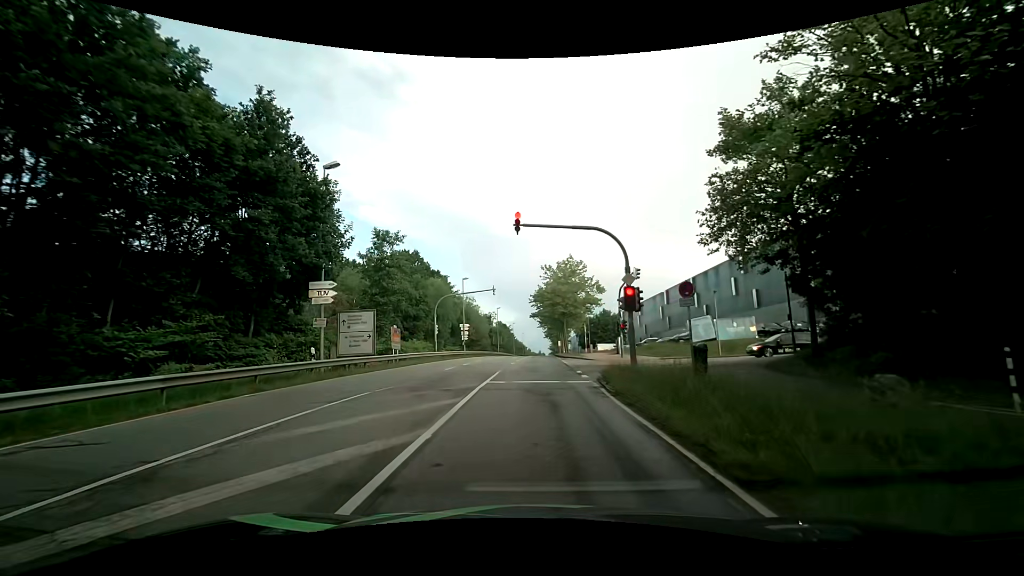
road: secondary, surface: asphalt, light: Day
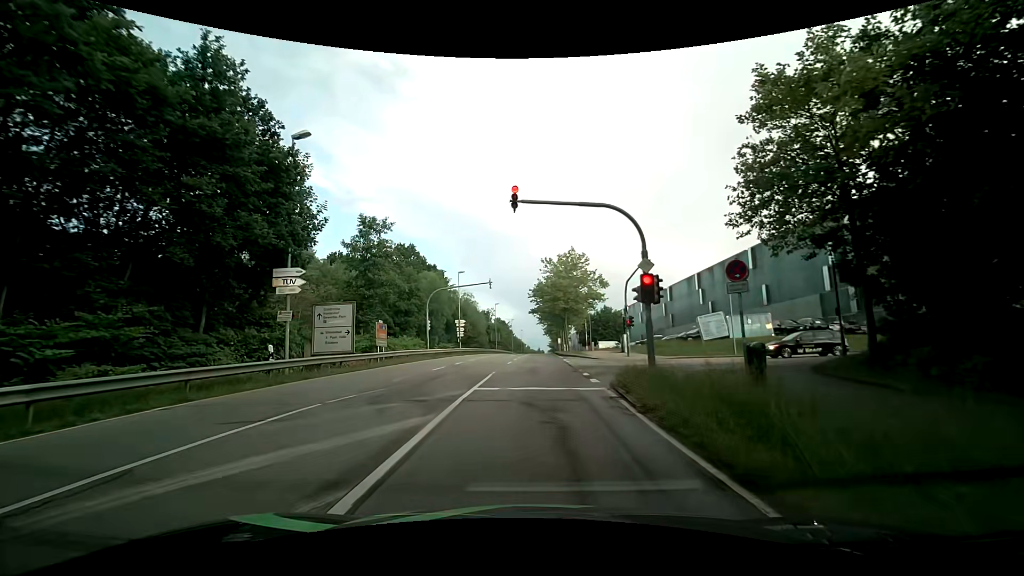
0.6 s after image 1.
(0.0, +3.1) m; 0°
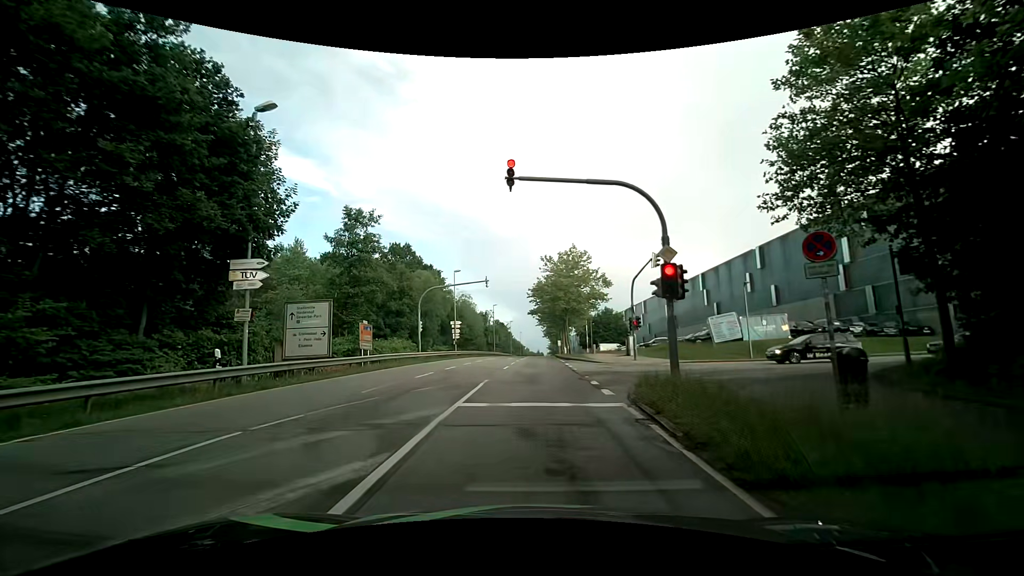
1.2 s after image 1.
(0.0, +2.7) m; 0°
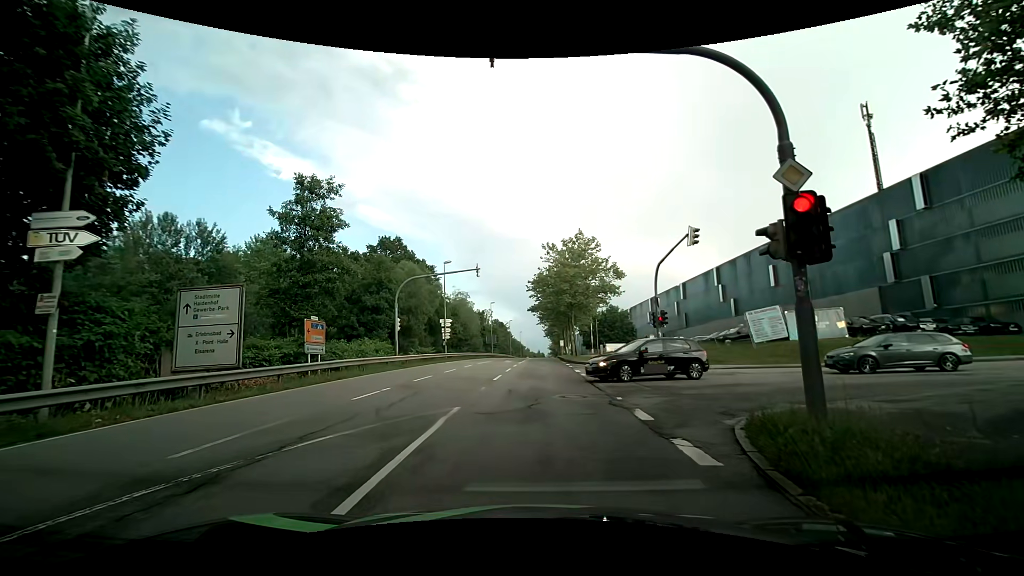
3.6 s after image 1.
(0.0, +6.6) m; +2°
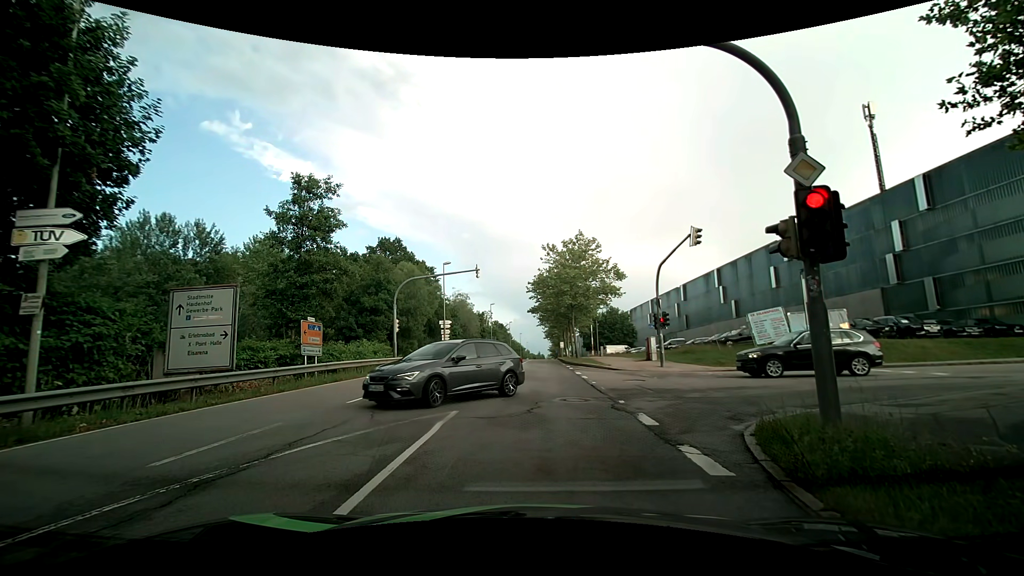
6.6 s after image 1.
(0.0, +0.4) m; 0°
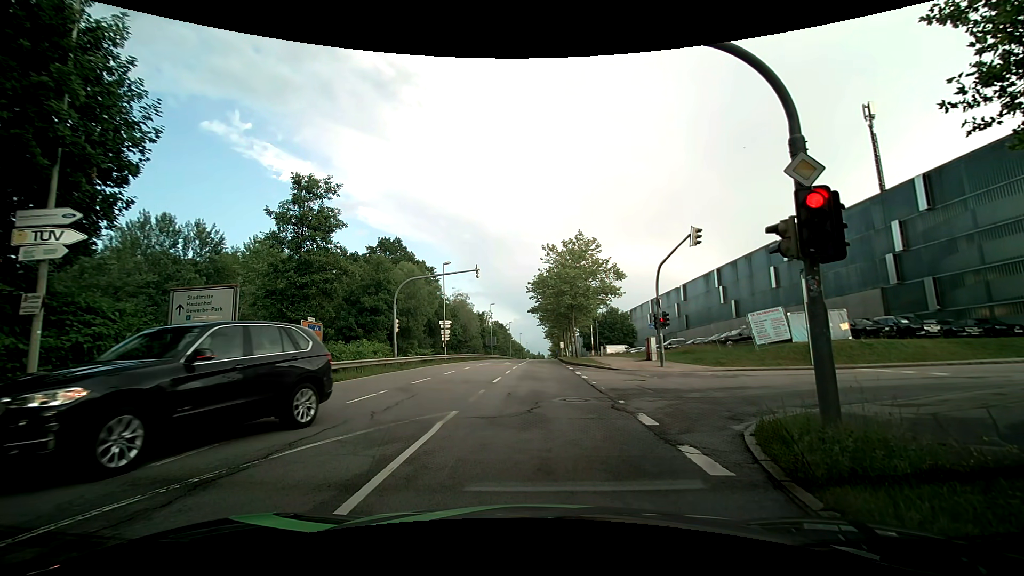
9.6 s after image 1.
(0.0, 0.0) m; 0°
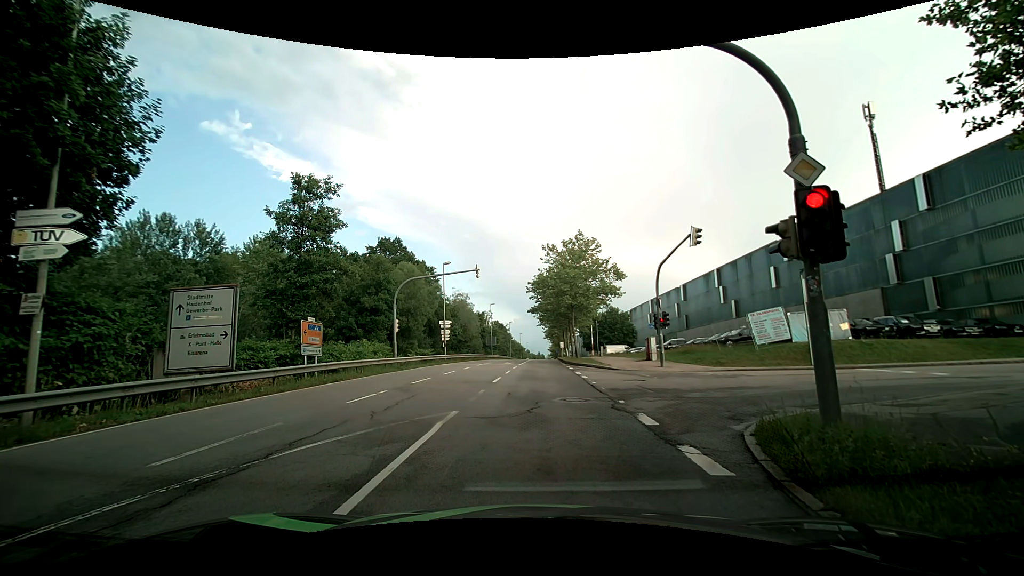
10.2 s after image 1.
(0.0, 0.0) m; 0°
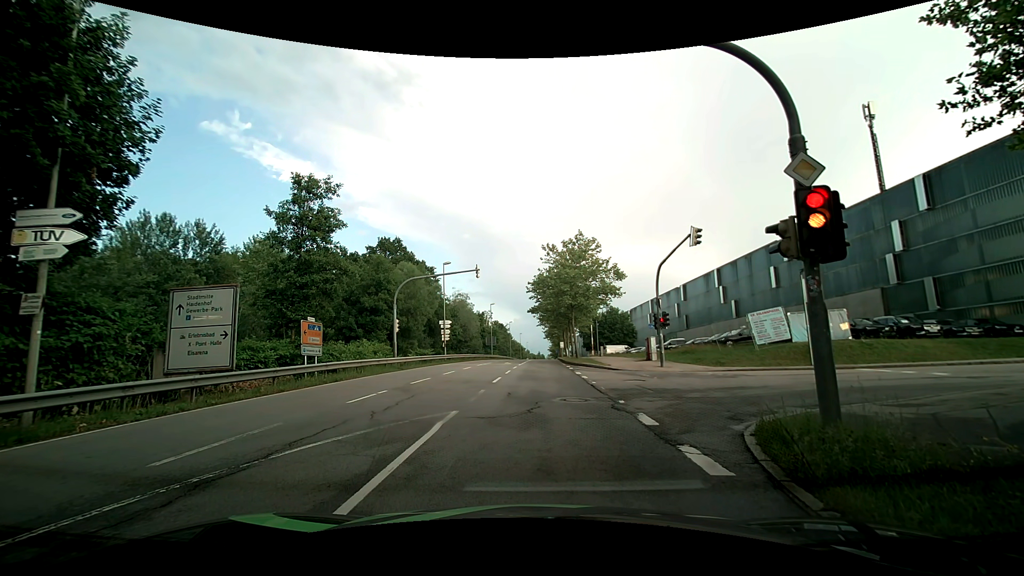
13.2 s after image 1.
(0.0, 0.0) m; 0°
(0, +10) (-1, +20) (-1, +30) (-1, +40) (-1, +50) (-1, +60) (-1, +70) (-1, +80) (-1, +90) (0, +100) m
